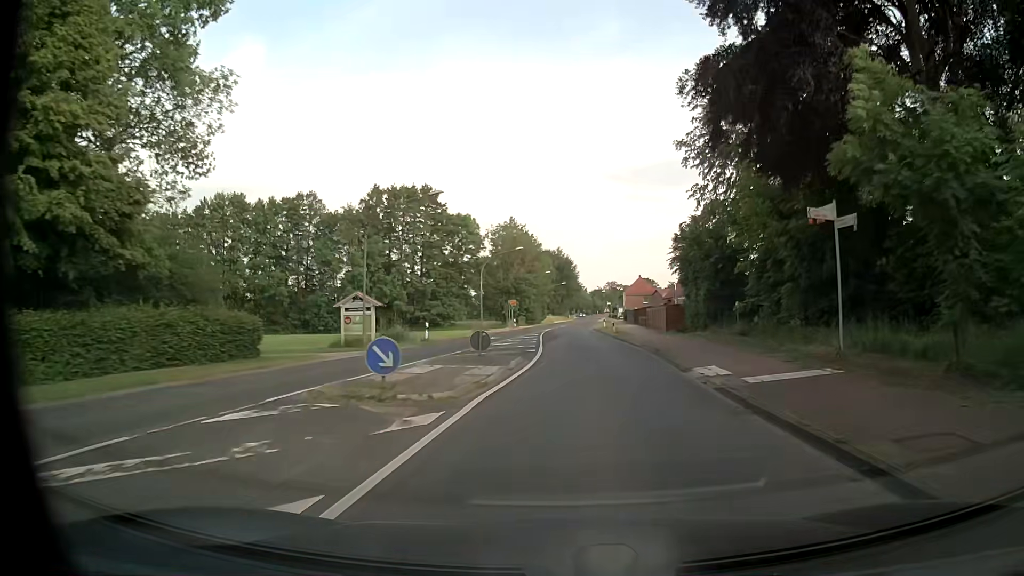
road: secondary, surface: asphalt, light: Day
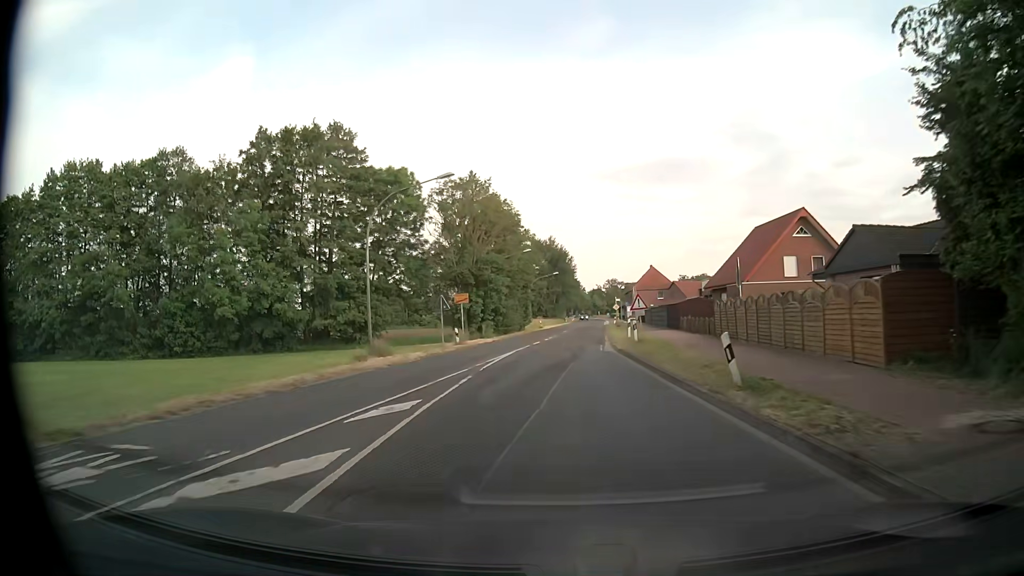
(+1.0, +33.7) m; 0°
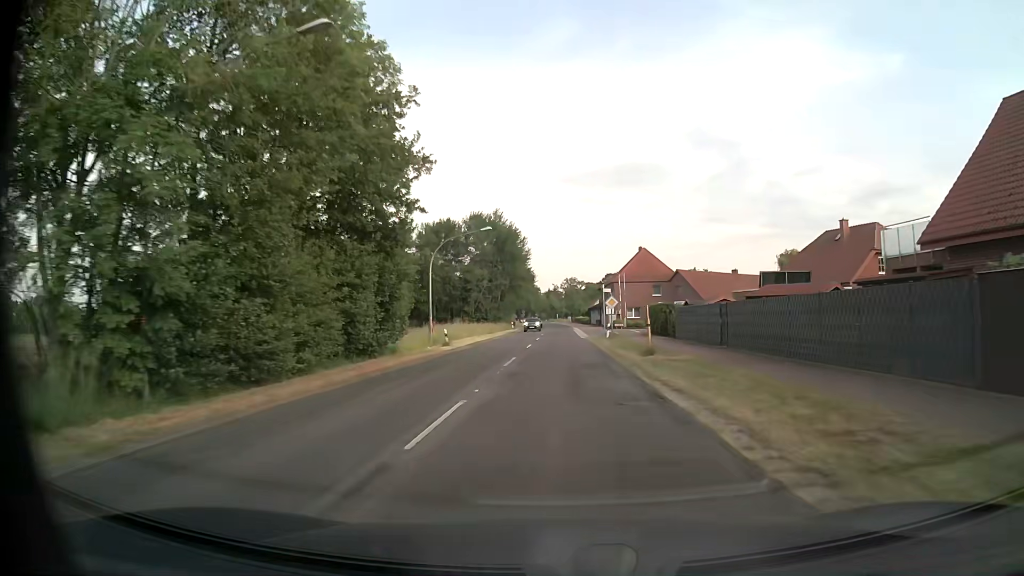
(+1.2, +47.0) m; +4°
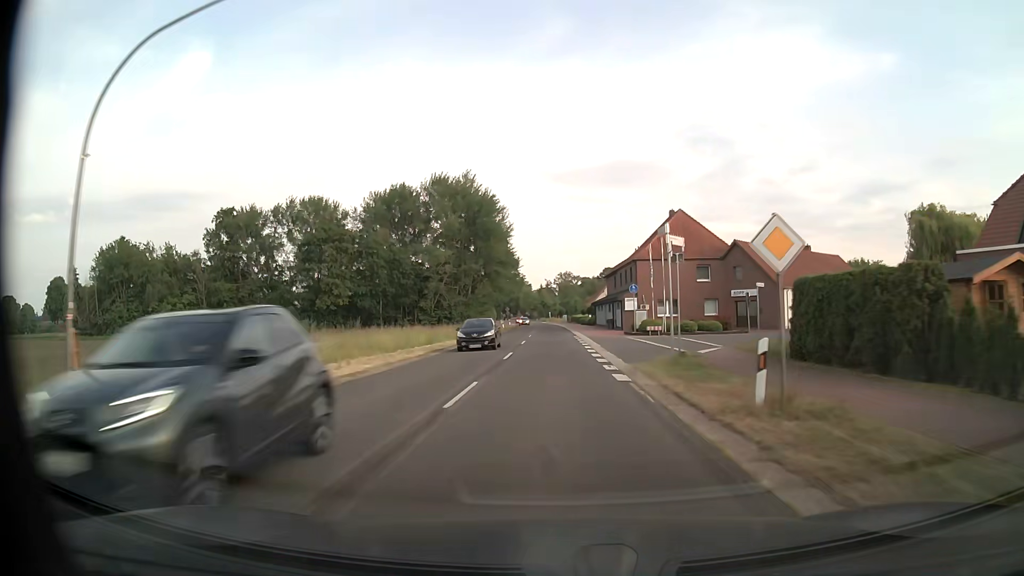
(+0.4, +33.0) m; +1°
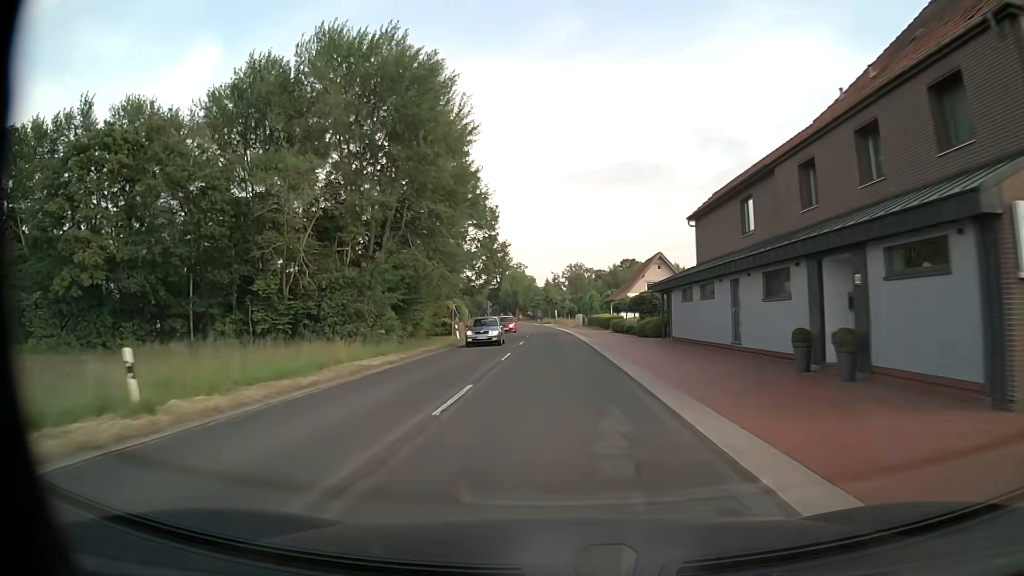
(-0.3, +49.4) m; -1°
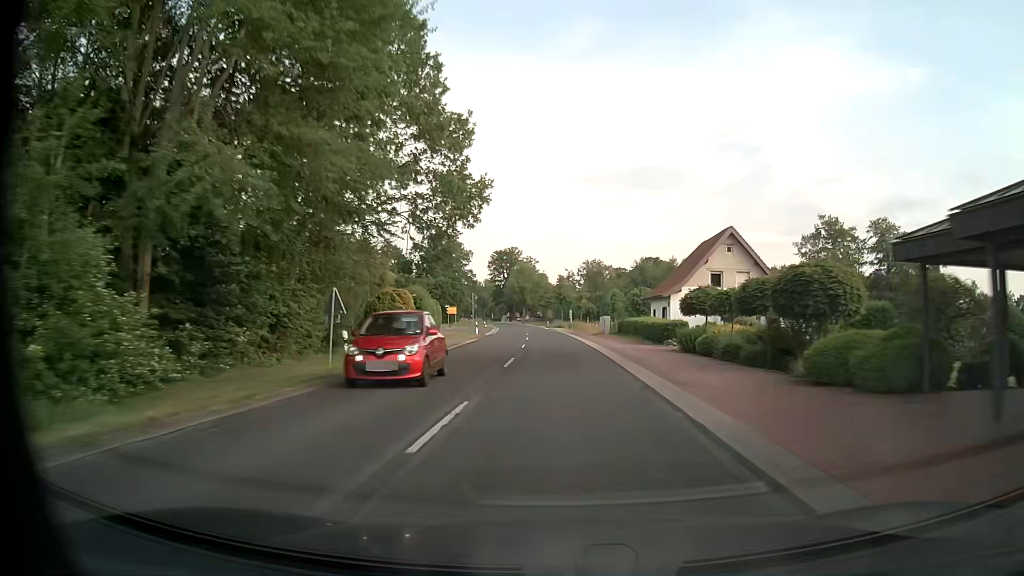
(-0.2, +26.9) m; -1°
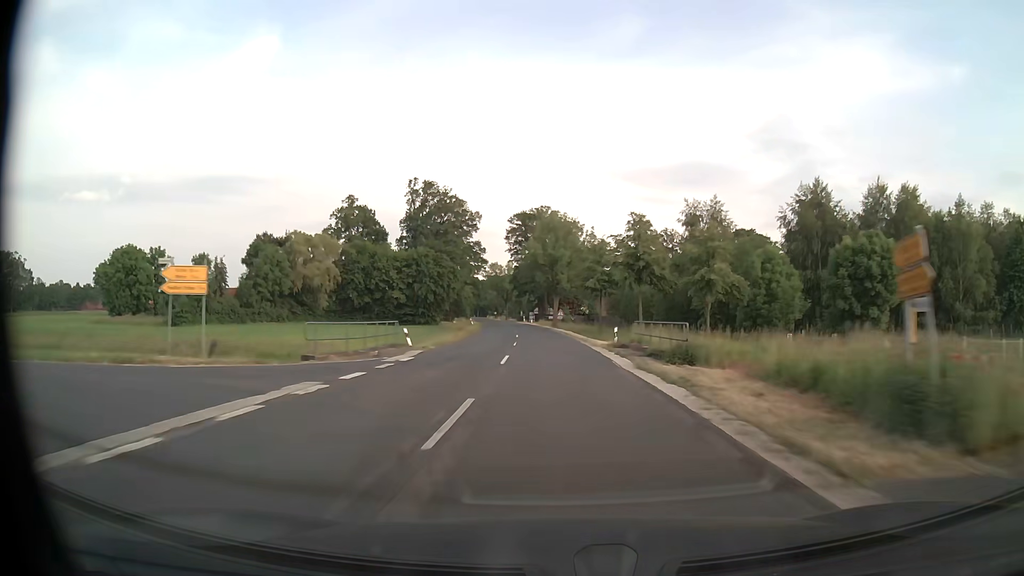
(-1.7, +72.6) m; -3°
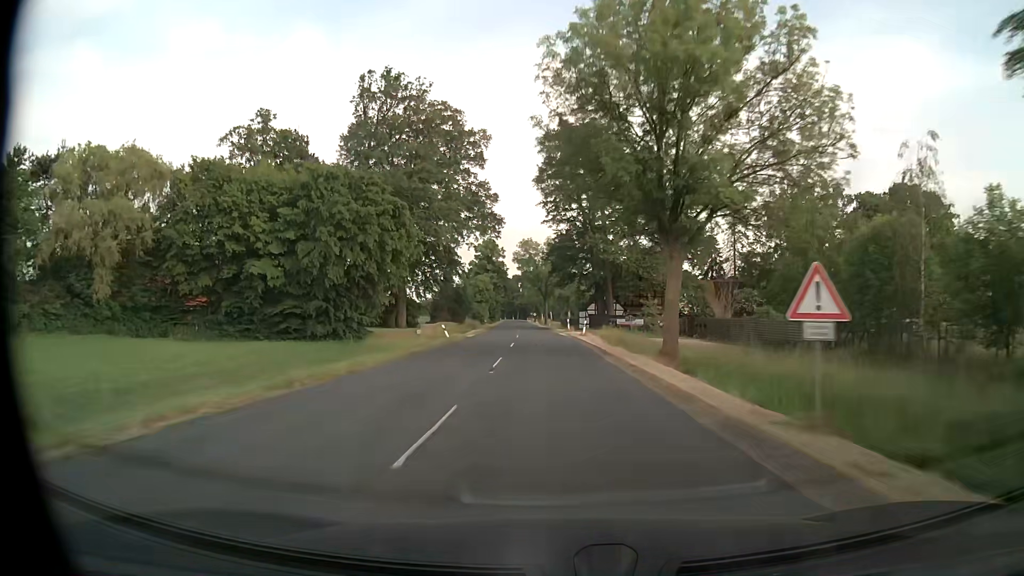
(-2.4, +61.0) m; -4°
(0, +10) (0, +20) (-1, +30) (-1, +40) (-1, +50) (-2, +60) (-2, +70) (-3, +80) (-4, +90) (-4, +100) m
